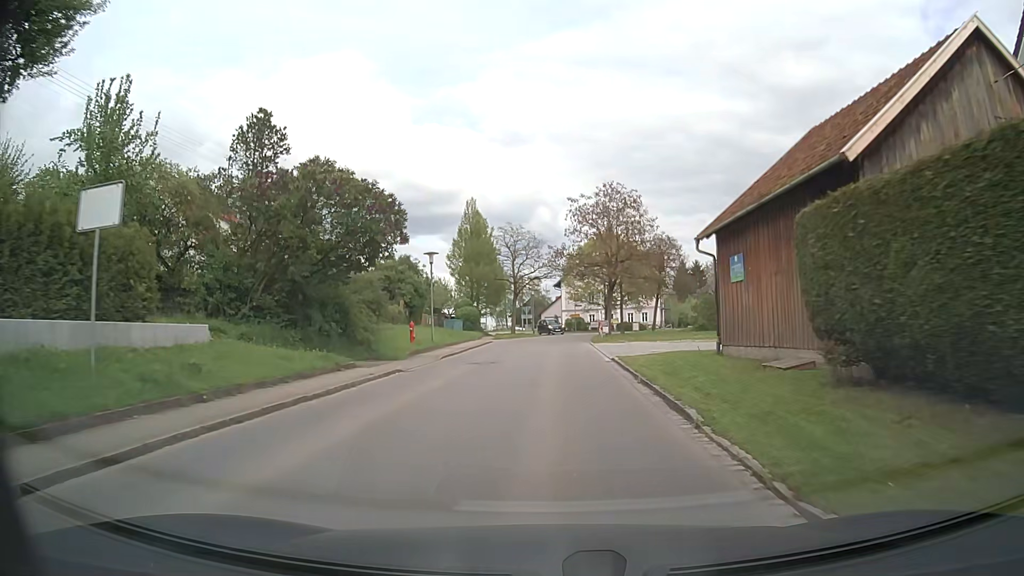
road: tertiary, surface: asphalt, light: Day
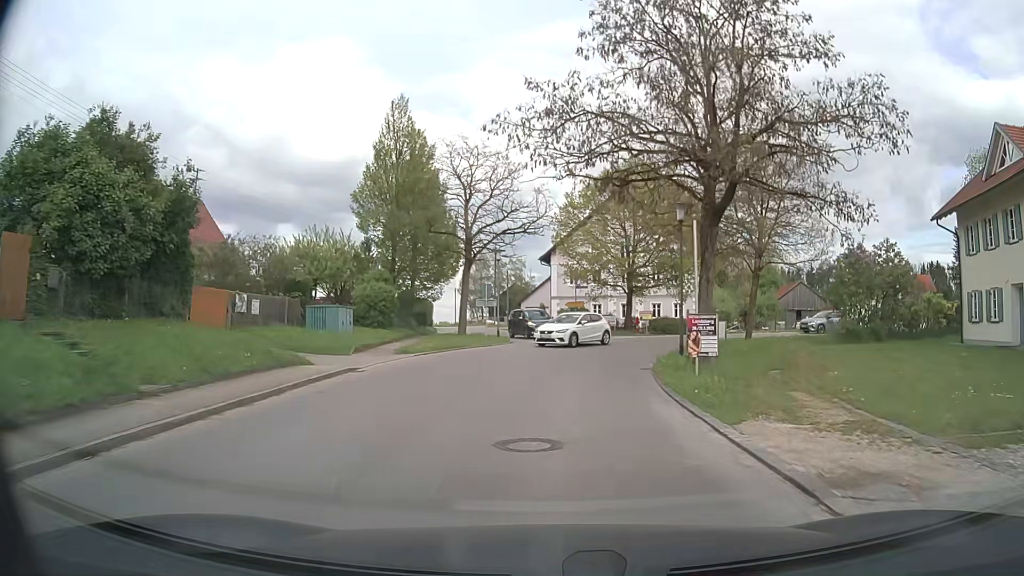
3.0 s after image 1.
(+0.2, +32.1) m; +1°
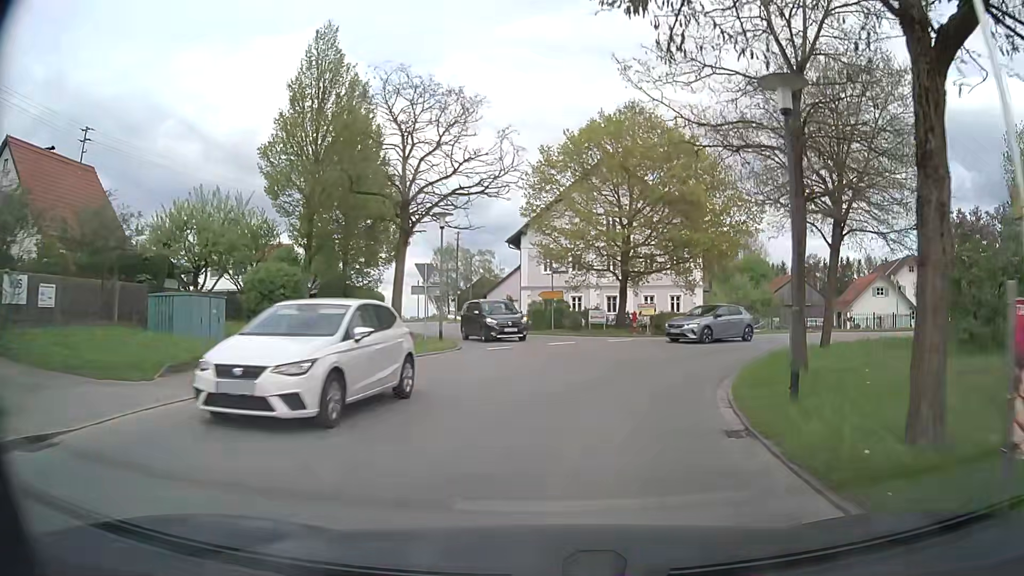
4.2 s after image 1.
(+0.1, +10.5) m; +3°
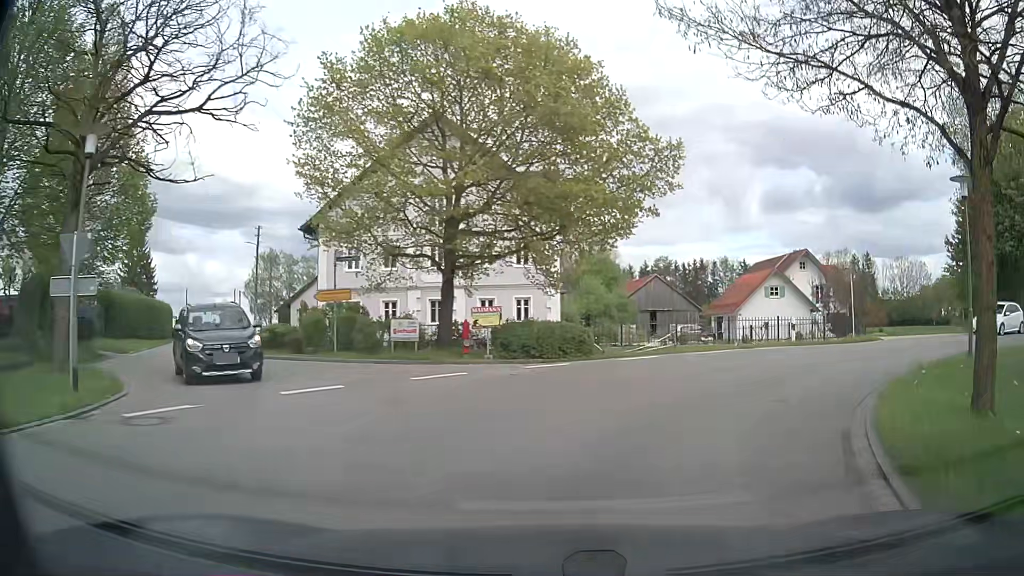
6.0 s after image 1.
(+1.3, +12.4) m; +13°
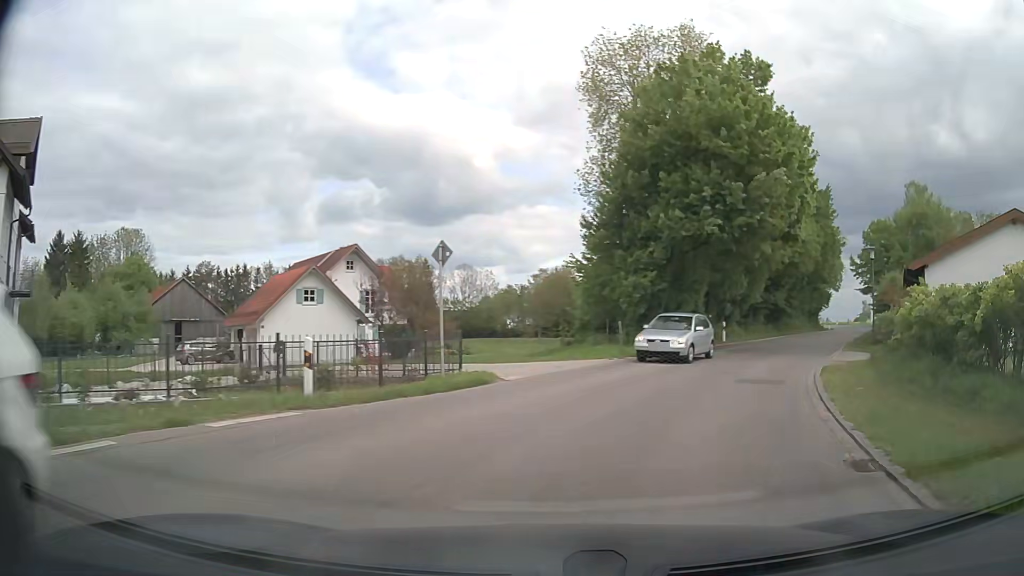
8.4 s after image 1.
(+4.8, +13.6) m; +40°
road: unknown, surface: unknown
(+2, +10) (+5, +19) (+10, +28) (+15, +37) (+20, +45) (+25, +54) (+30, +63) (+35, +72) (+39, +80) (+43, +90) m
